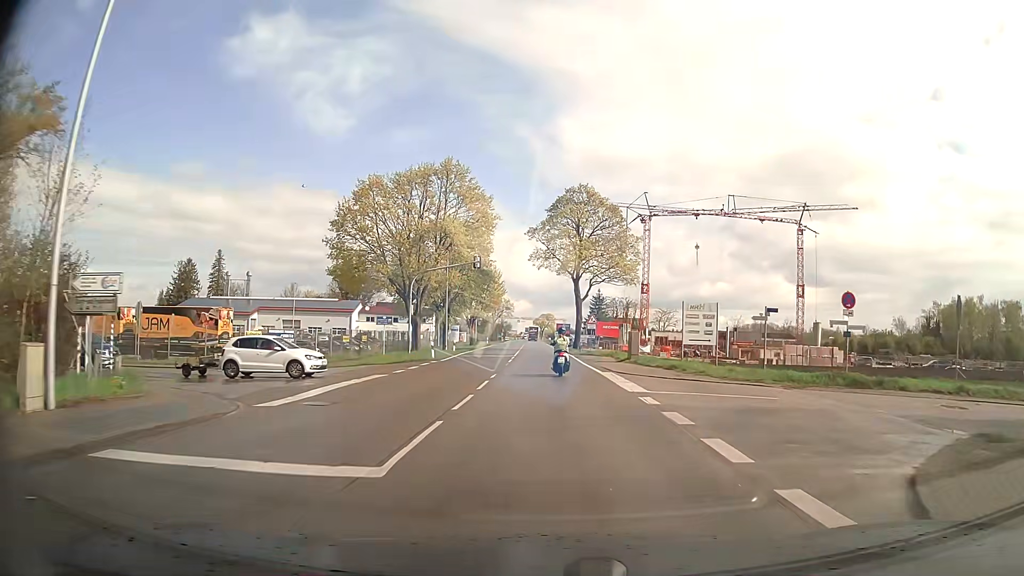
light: Day
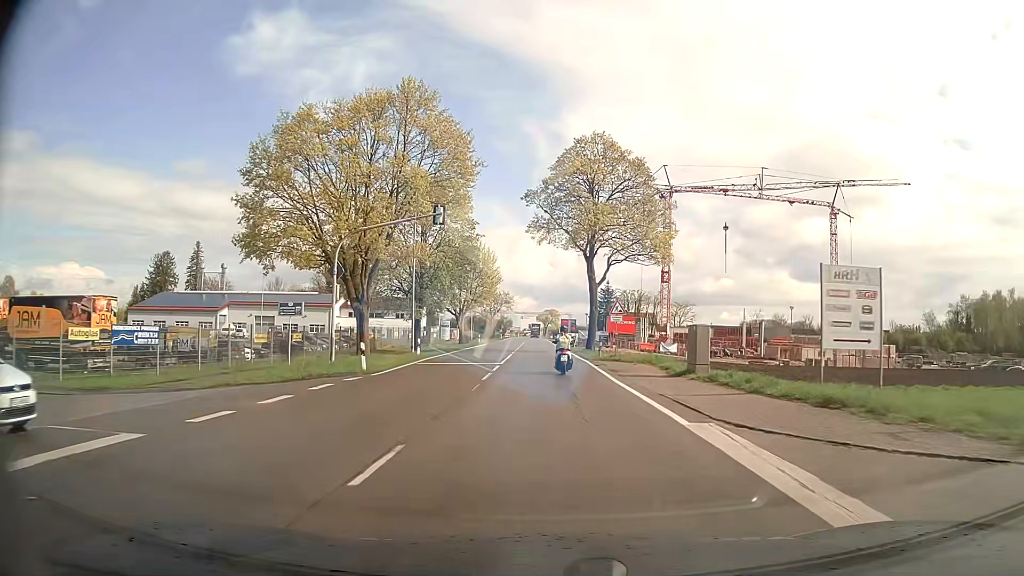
(0.0, +15.4) m; 0°
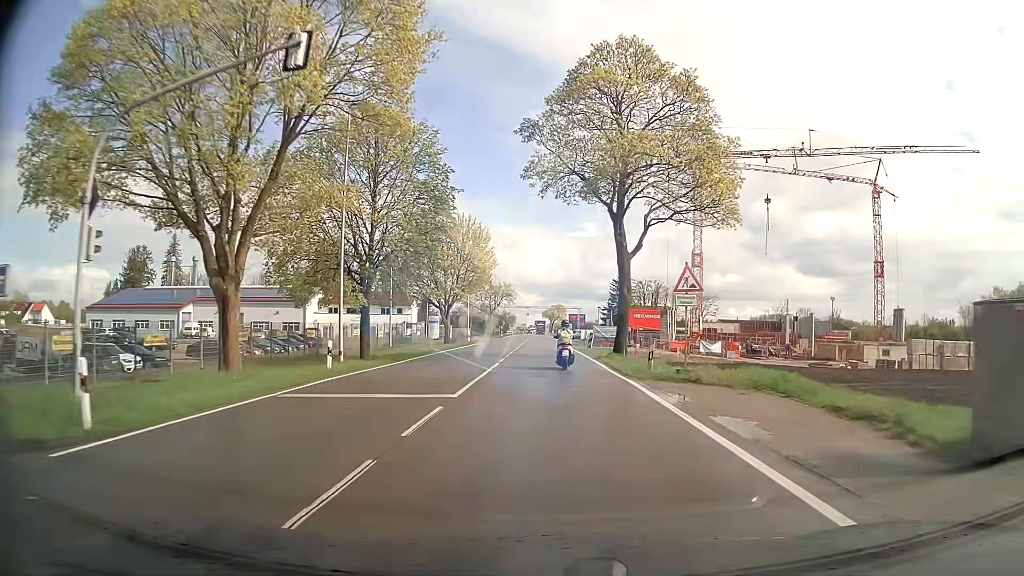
(-0.1, +15.6) m; -1°
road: secondary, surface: asphalt
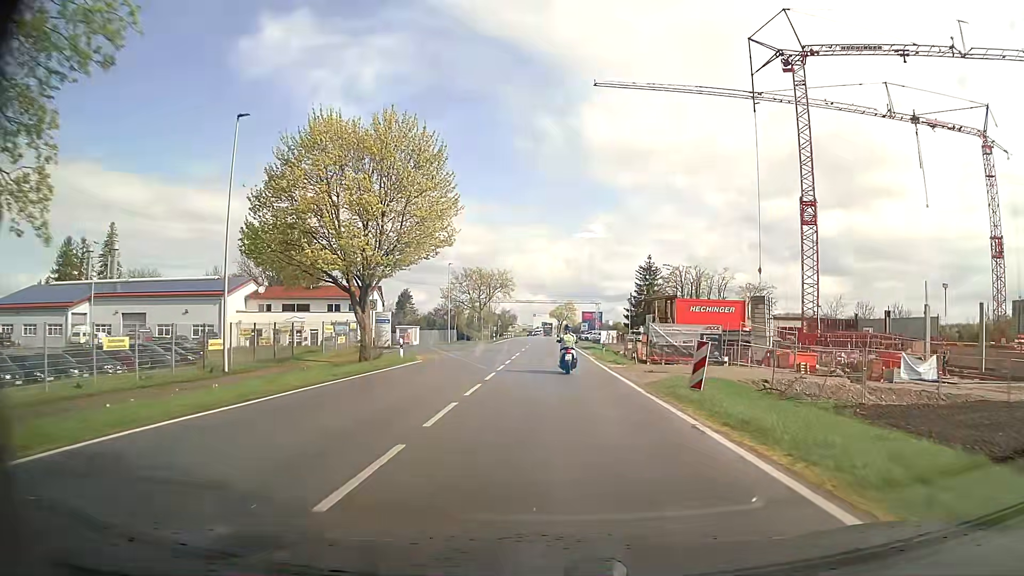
(-0.3, +30.8) m; -1°
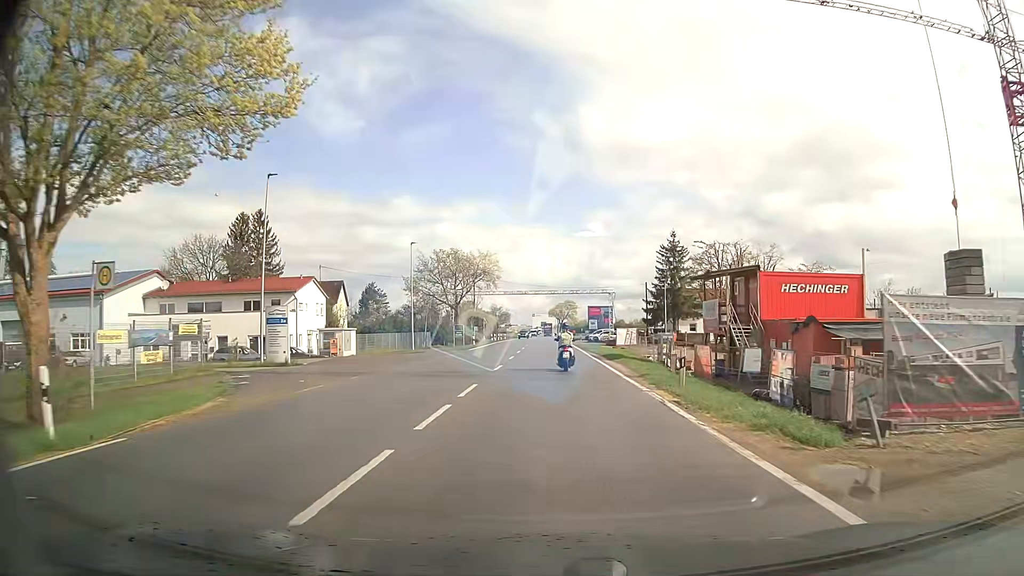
(0.0, +23.0) m; 0°
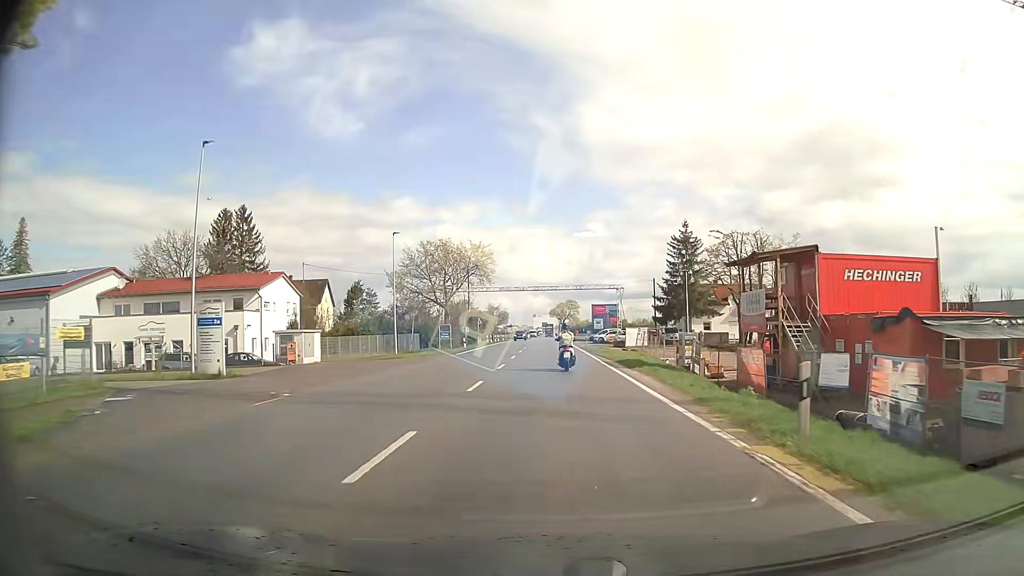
(0.0, +7.7) m; 0°
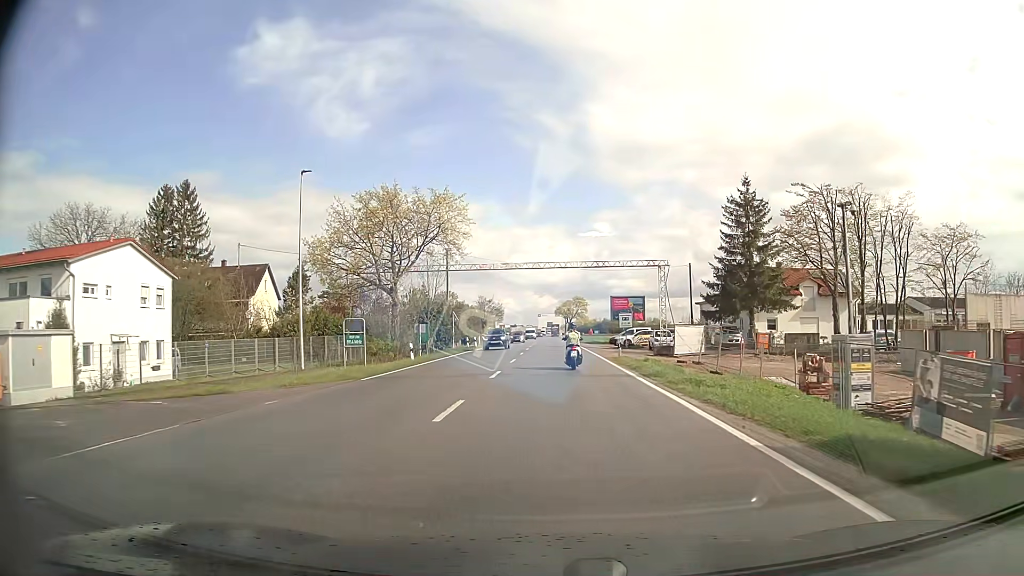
(-0.2, +23.1) m; -1°
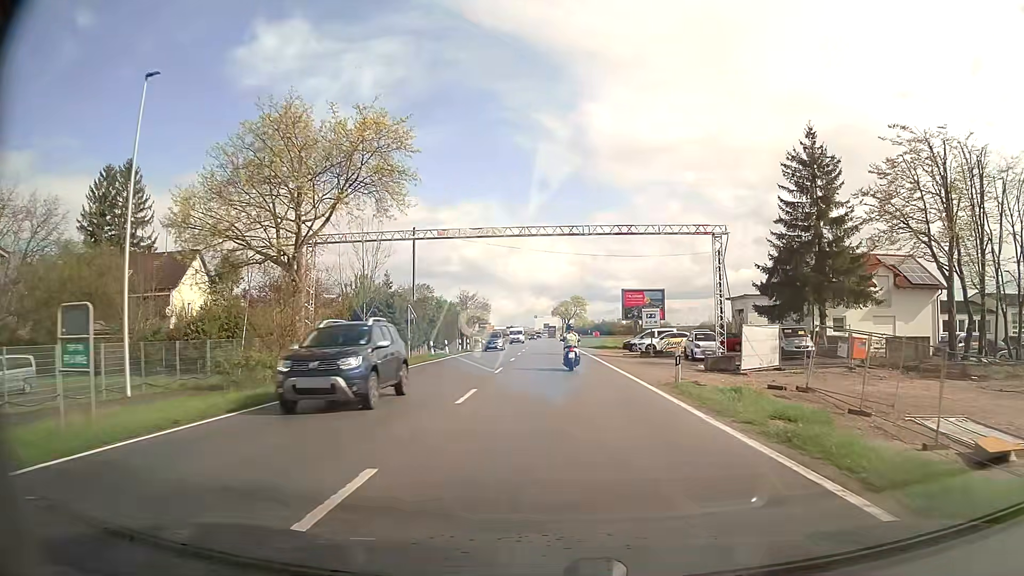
(0.0, +15.4) m; 0°
(0, +10) (0, +20) (0, +30) (0, +40) (0, +50) (0, +60) (0, +70) (0, +80) (0, +90) (0, +100) m
